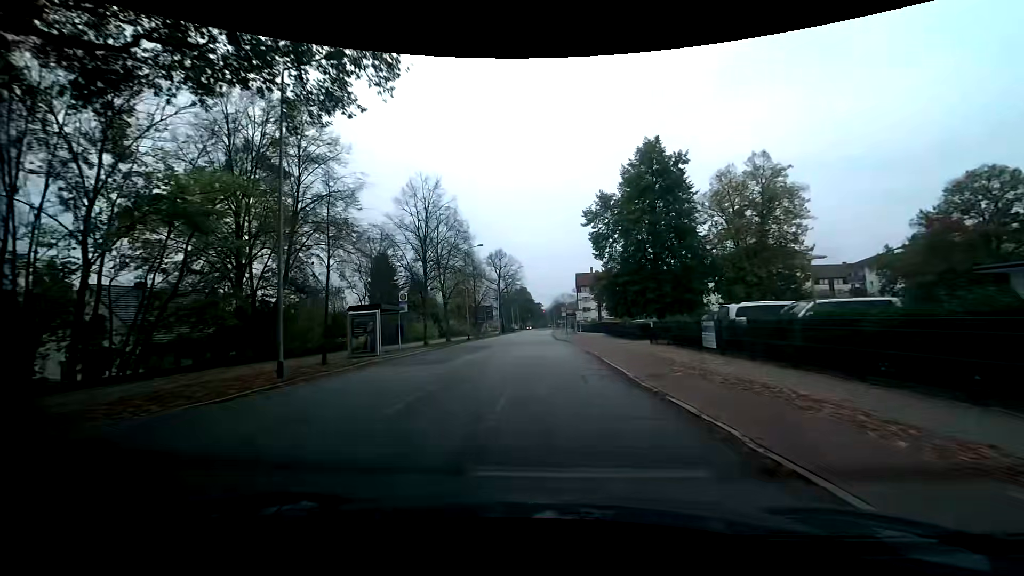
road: residential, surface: asphalt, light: Day
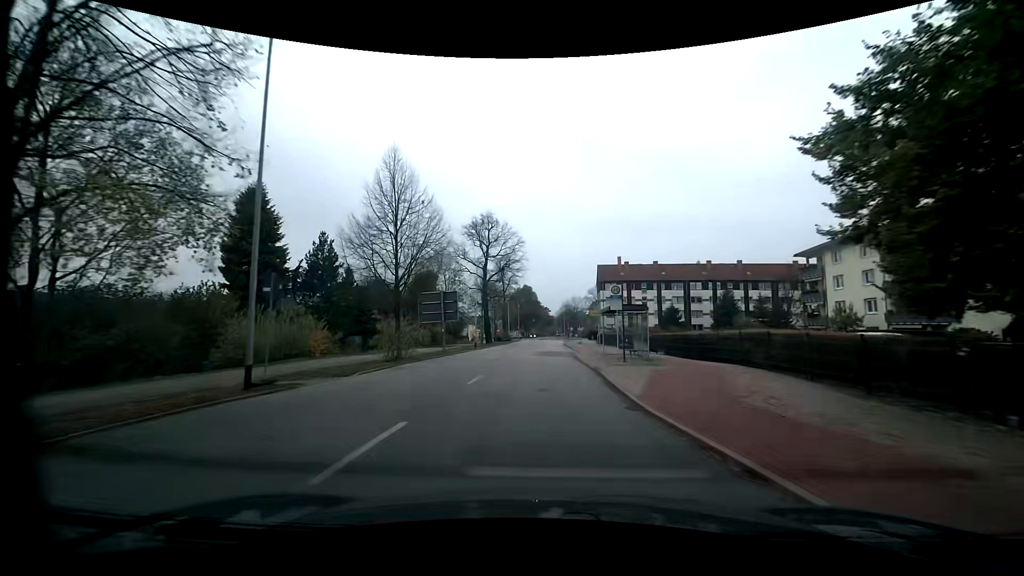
(-0.1, +39.3) m; -1°
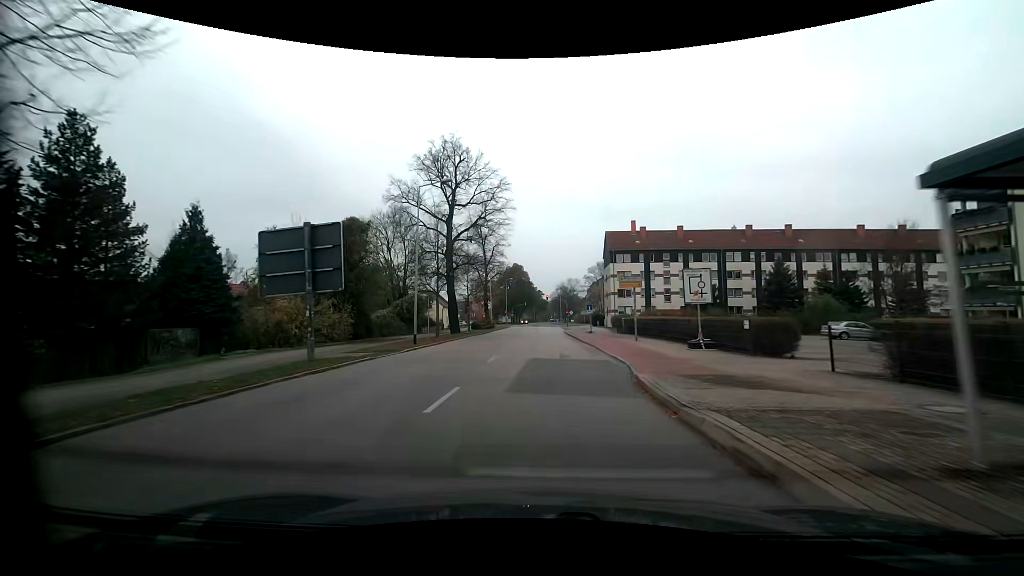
(+0.1, +23.7) m; +1°
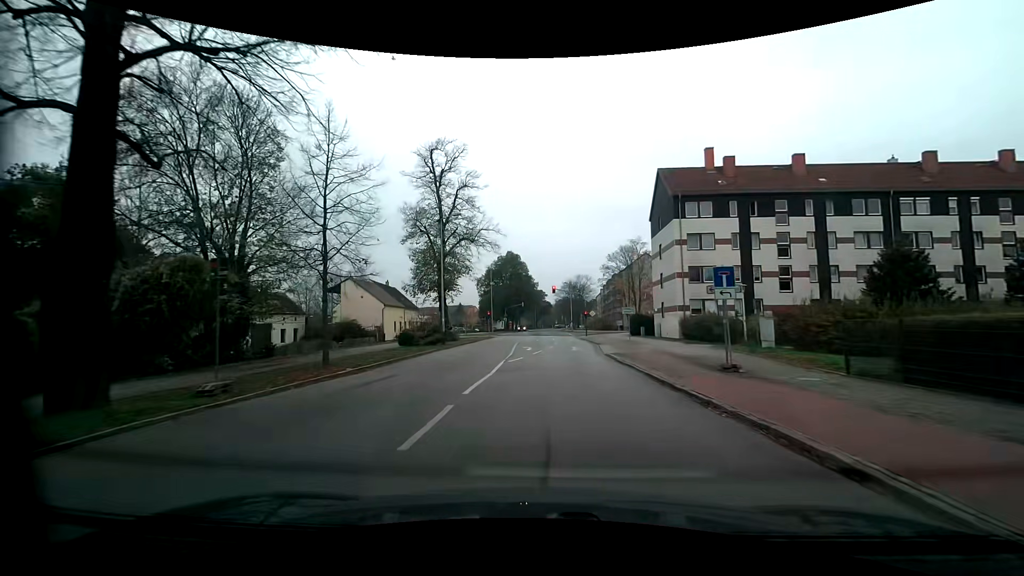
(0.0, +37.6) m; 0°
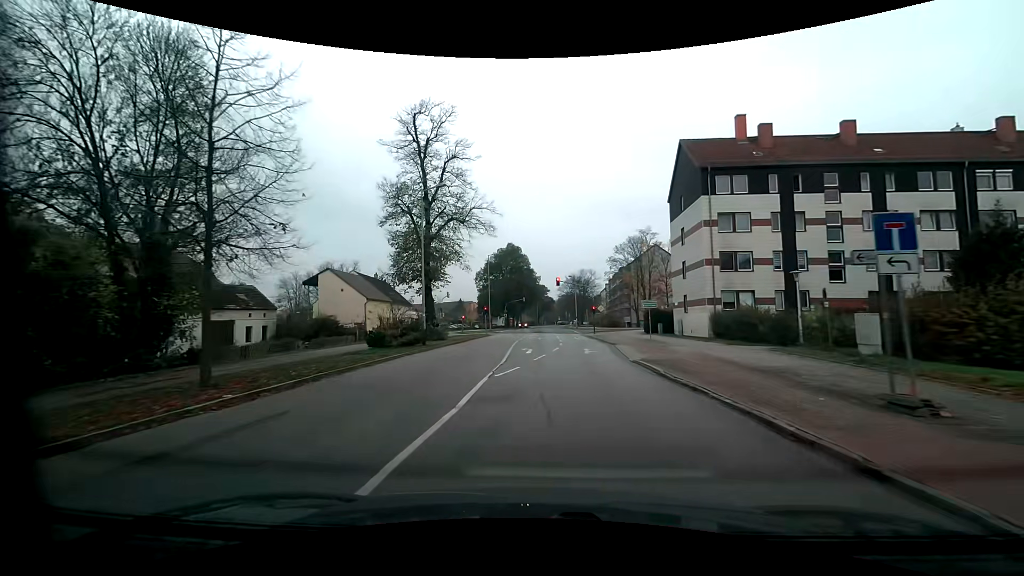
(-0.1, +6.6) m; -1°
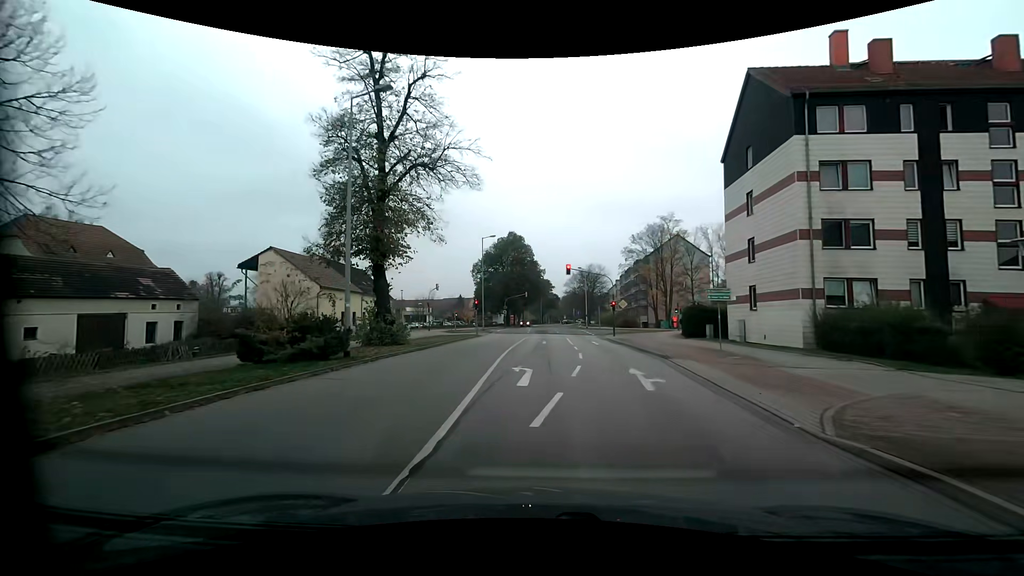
(0.0, +12.0) m; 0°
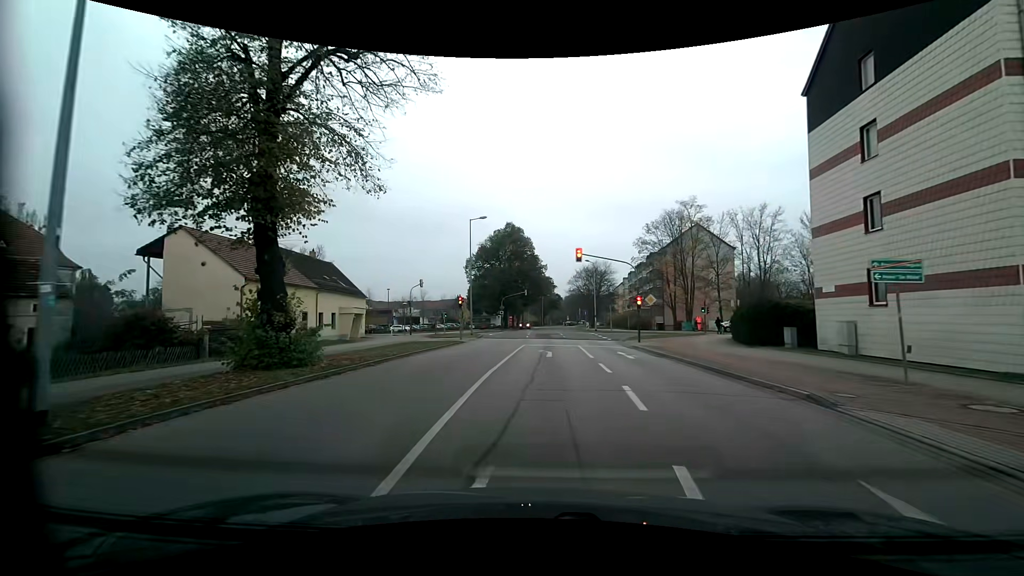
(-0.2, +10.4) m; -1°
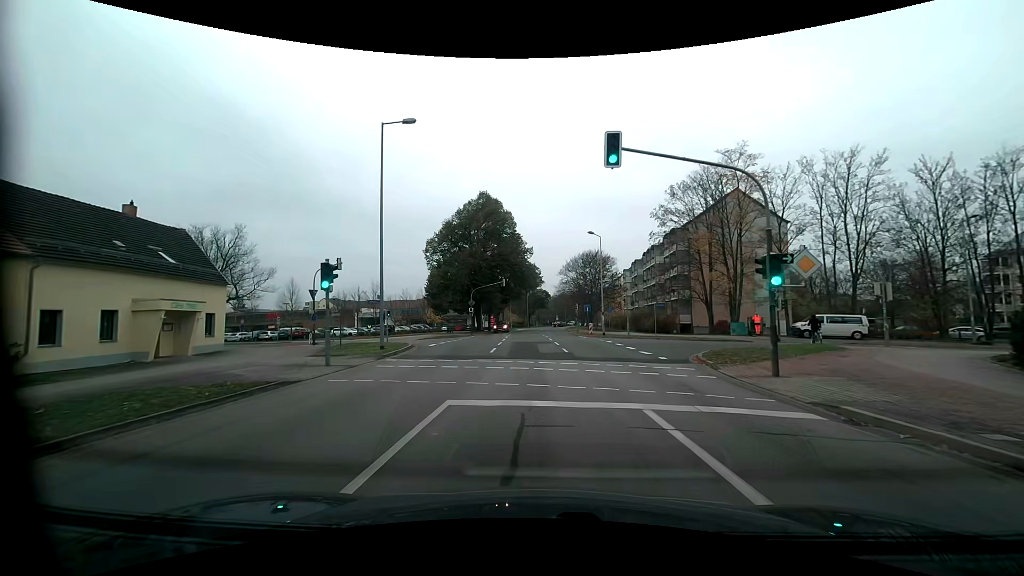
(+0.5, +21.4) m; +2°
(0, +10) (0, +20) (-1, +30) (-4, +39) (-12, +45) (-22, +48) (-31, +52) (-41, +55) (-50, +59) (-59, +62) m
